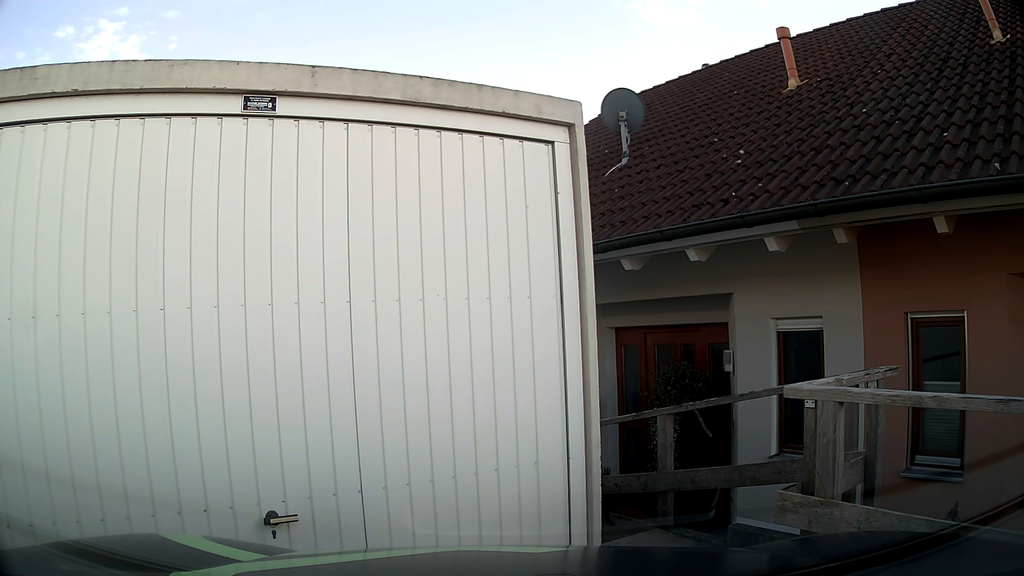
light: Day
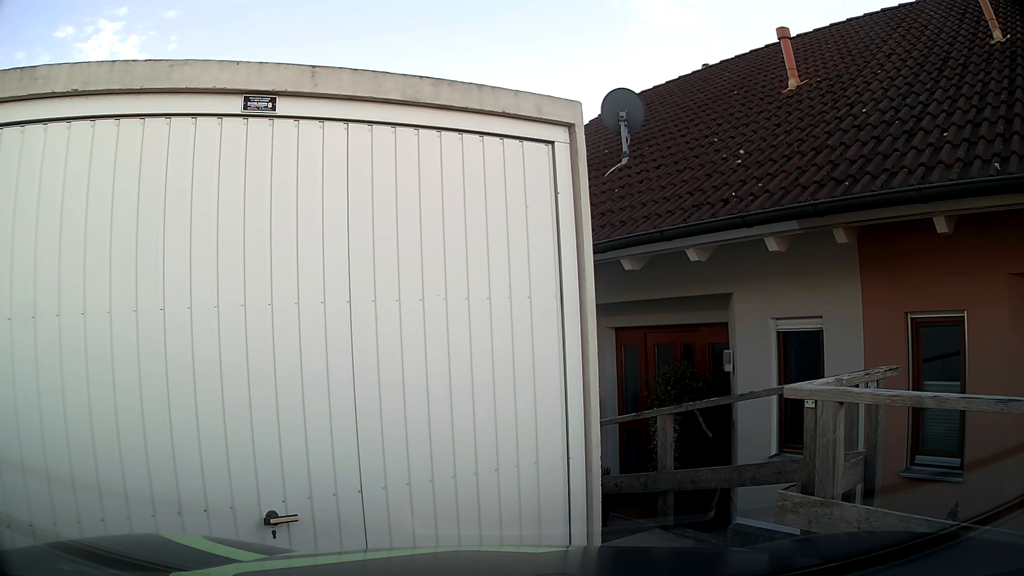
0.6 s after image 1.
(0.0, 0.0) m; 0°
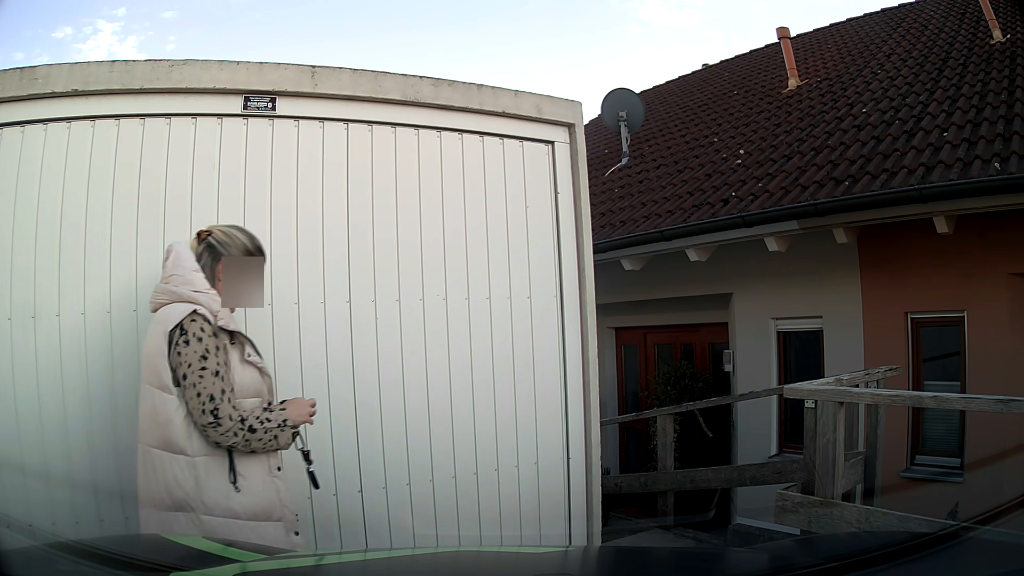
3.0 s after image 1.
(0.0, 0.0) m; 0°
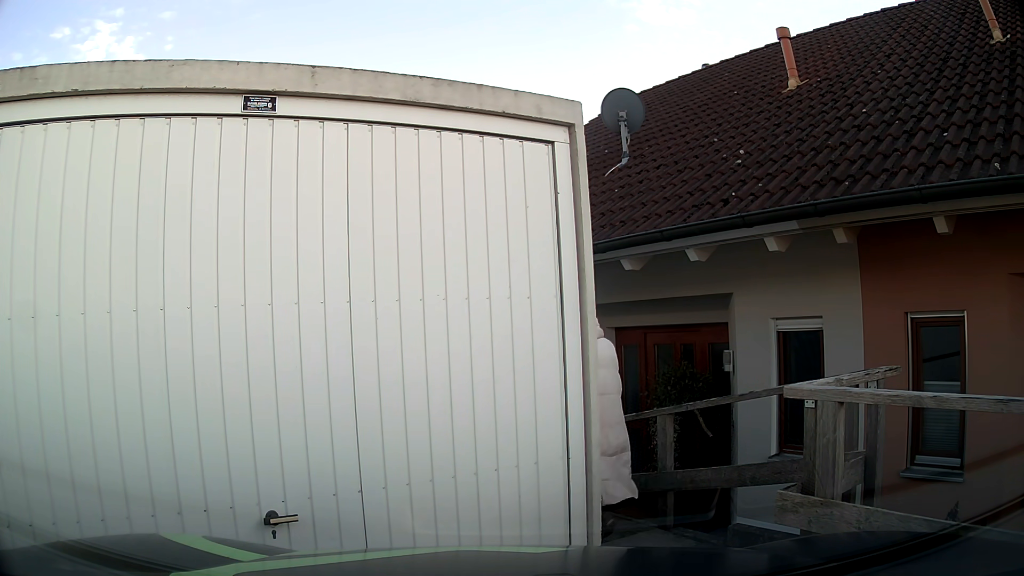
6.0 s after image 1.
(0.0, 0.0) m; 0°
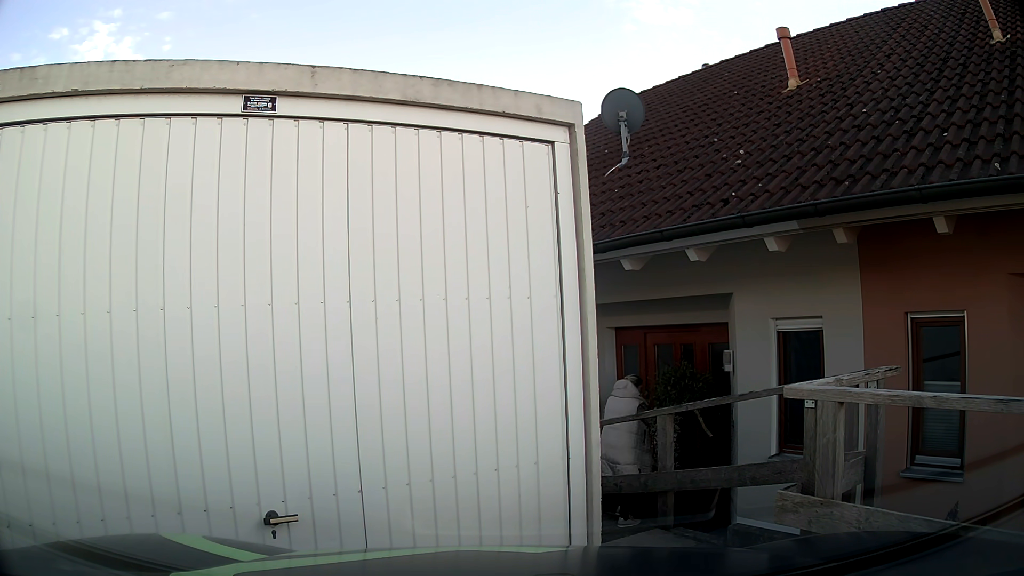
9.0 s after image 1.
(0.0, 0.0) m; 0°
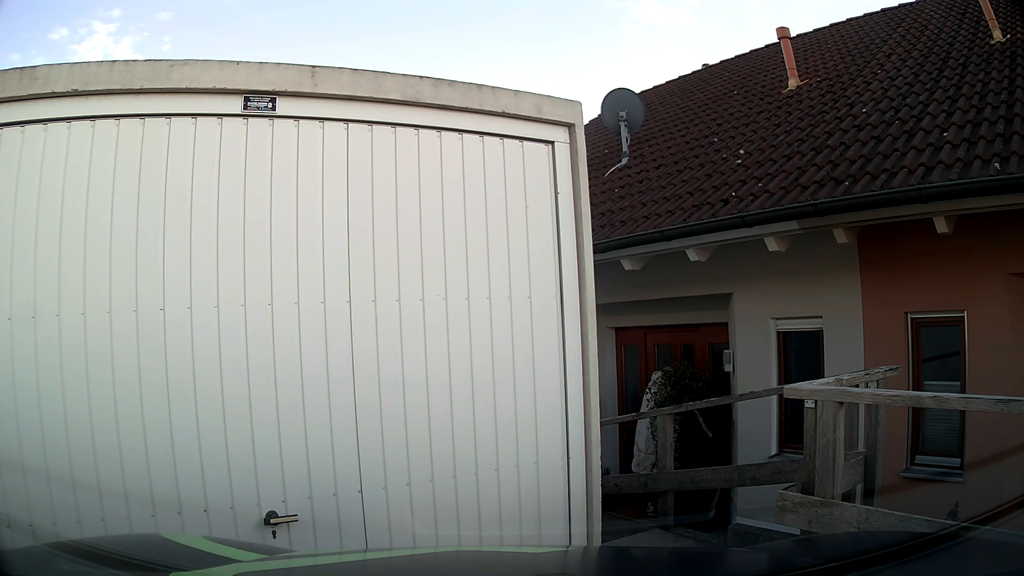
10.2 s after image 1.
(0.0, 0.0) m; 0°
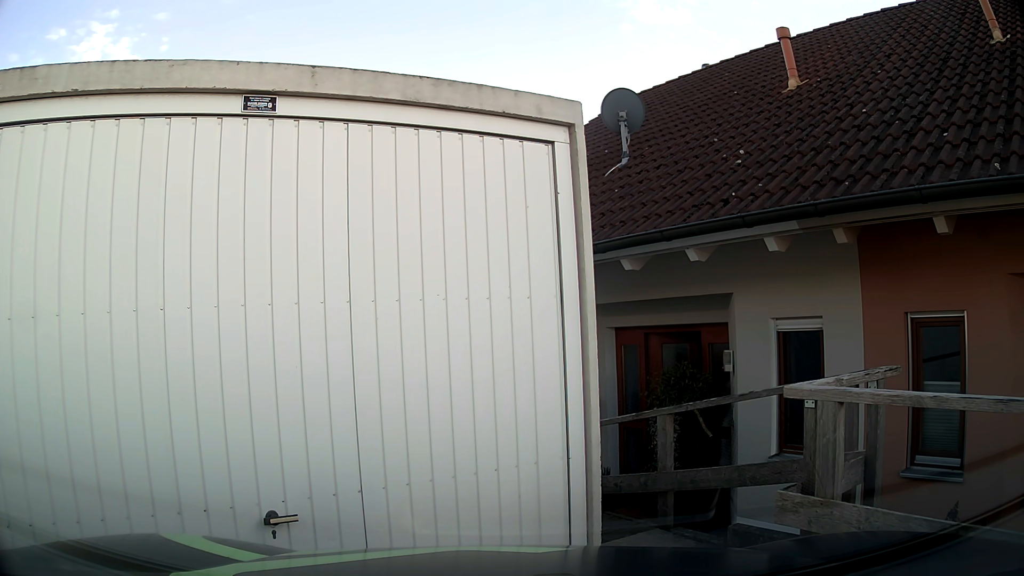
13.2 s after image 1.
(0.0, 0.0) m; 0°
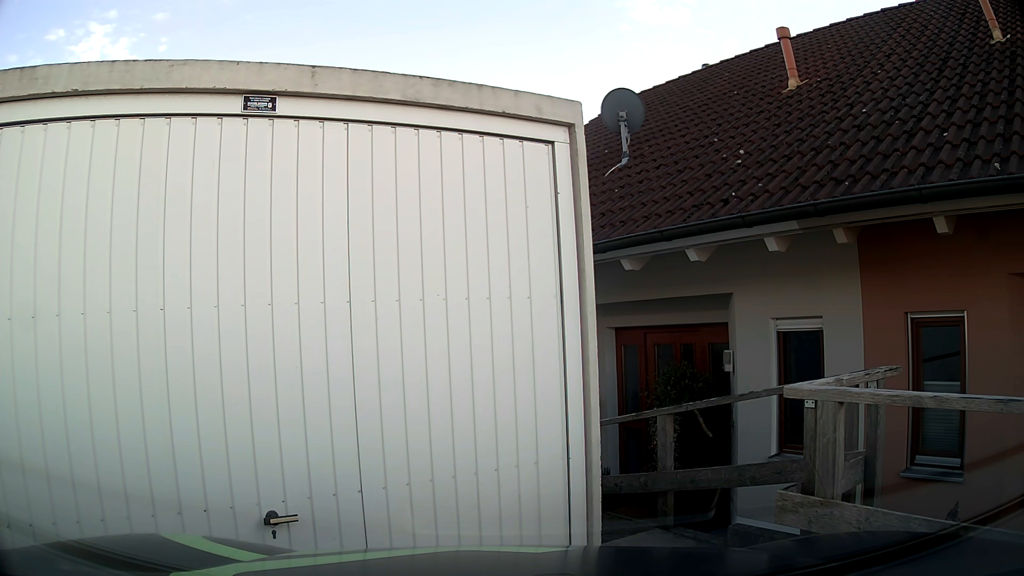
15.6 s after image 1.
(0.0, 0.0) m; 0°
